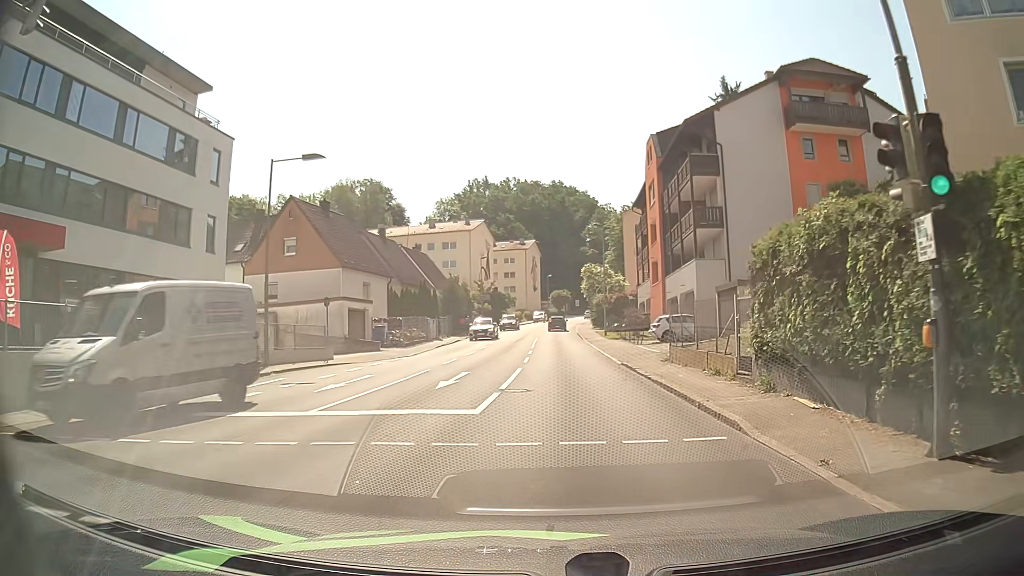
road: tertiary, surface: asphalt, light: Day
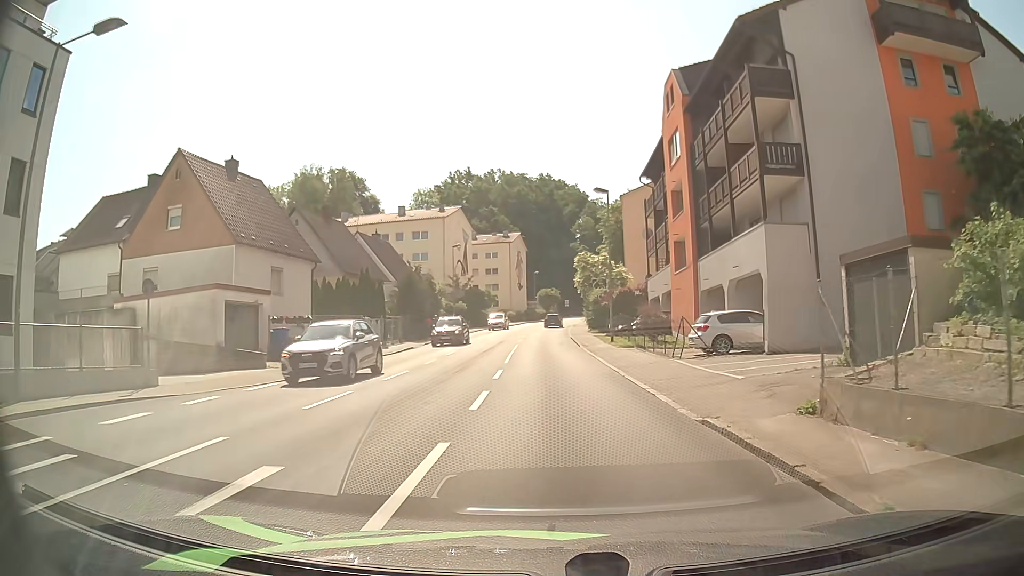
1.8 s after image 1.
(0.0, +13.4) m; +1°
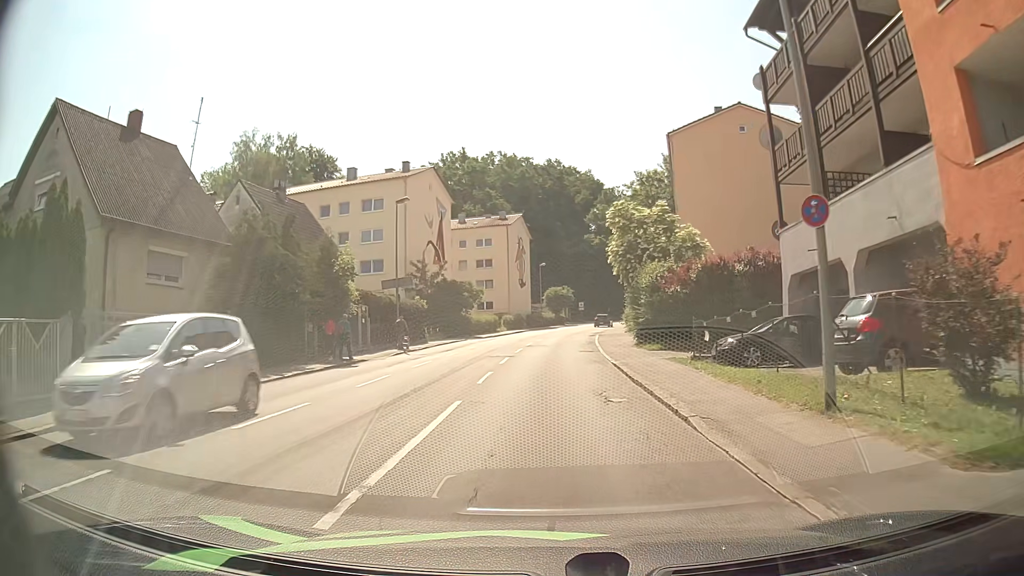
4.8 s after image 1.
(-0.3, +26.8) m; -1°
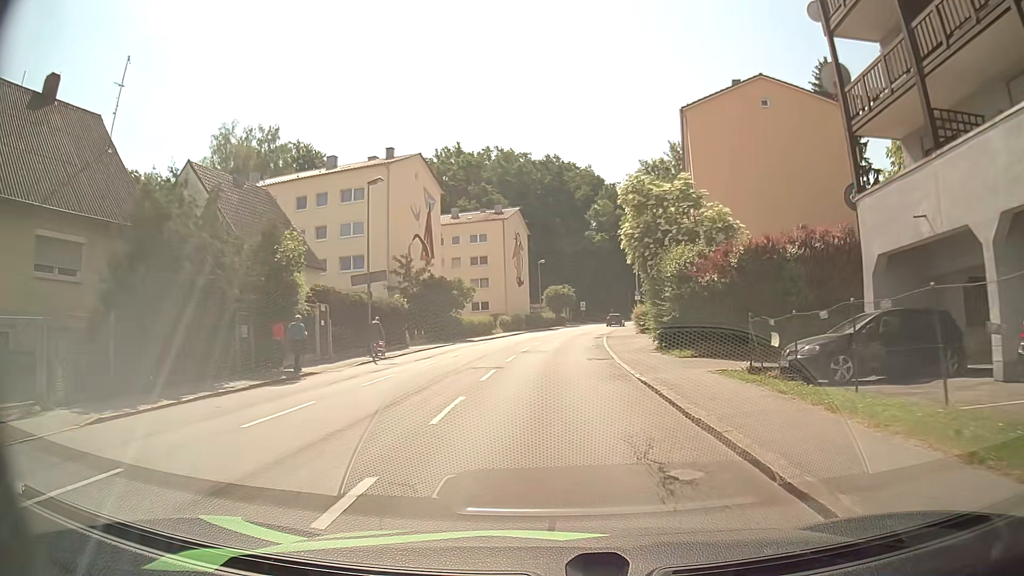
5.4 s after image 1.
(0.0, +5.9) m; -1°
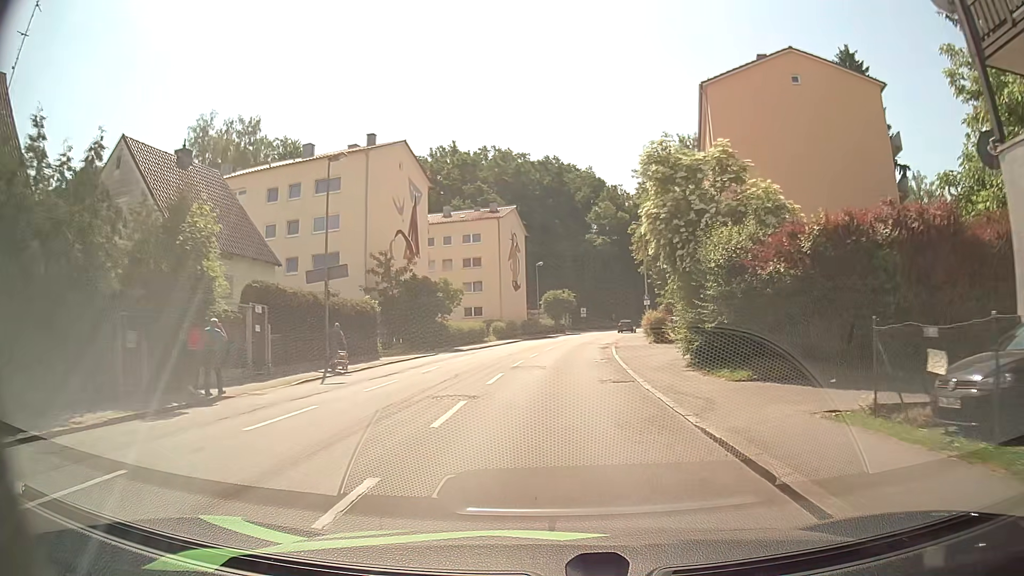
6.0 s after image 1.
(+0.1, +6.0) m; +2°
(0, +10) (0, +20) (0, +30) (+1, +40) (+2, +50) (+4, +60) (+6, +70) (+8, +79) (+11, +89) (+14, +99) m
